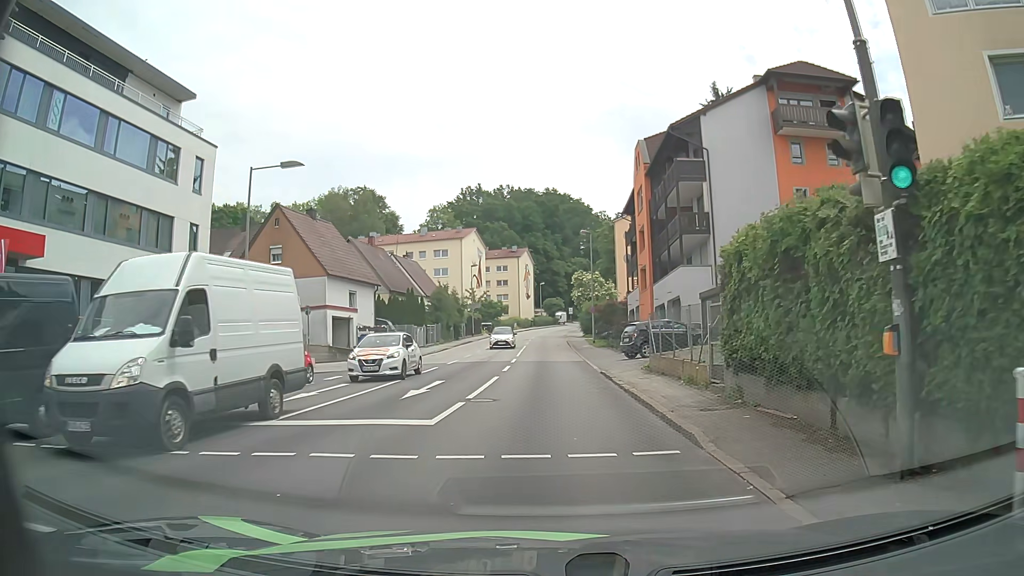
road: tertiary_link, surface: asphalt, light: Day
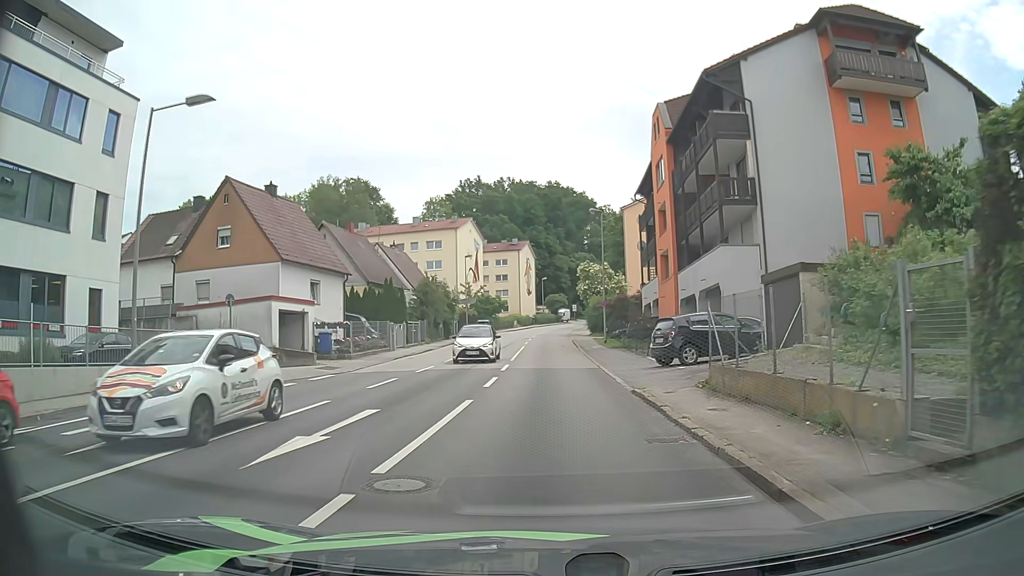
(0.0, +8.0) m; +2°
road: tertiary
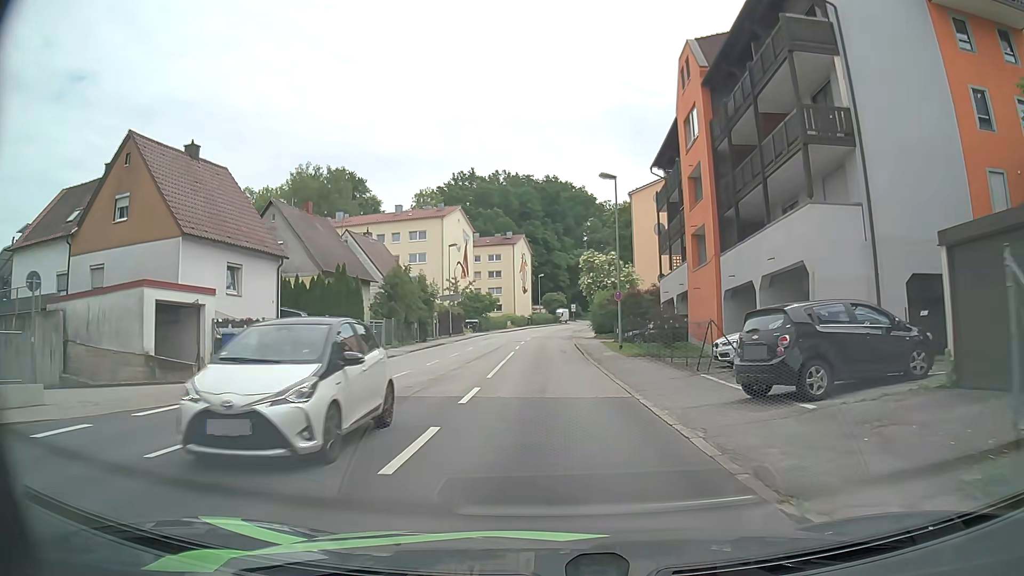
(-0.2, +9.9) m; 0°
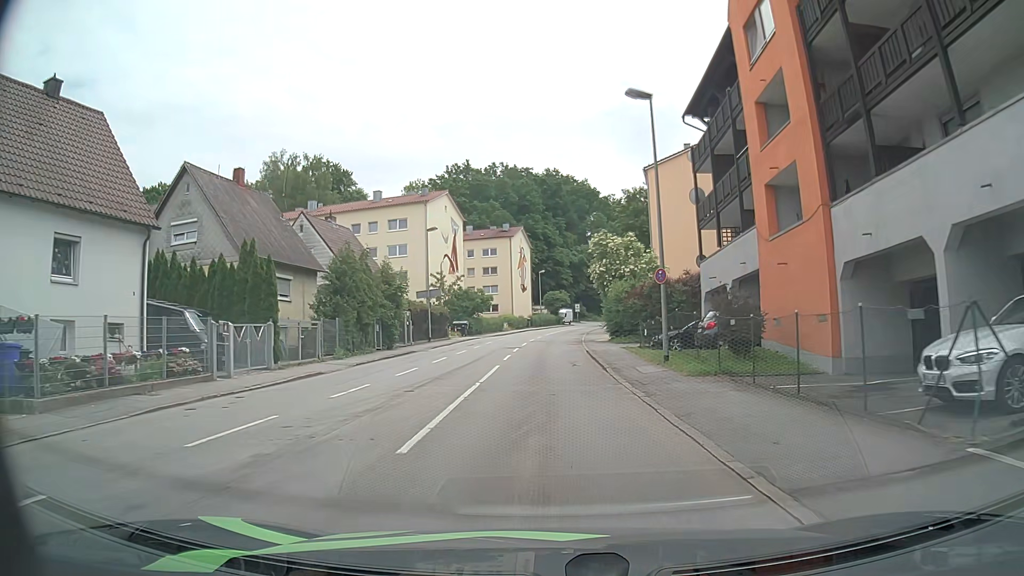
(-0.2, +11.3) m; -1°
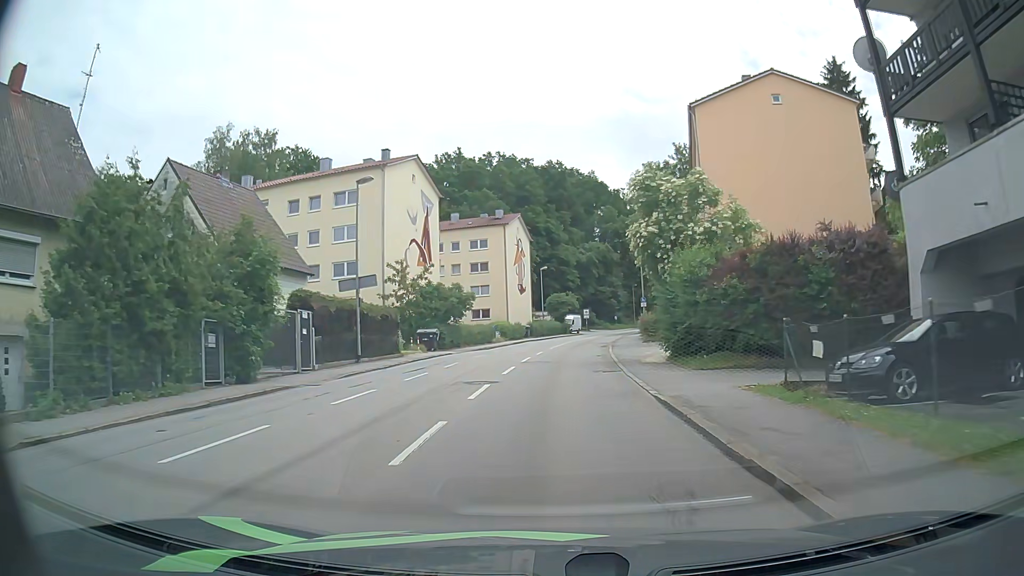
(-0.3, +19.1) m; -1°
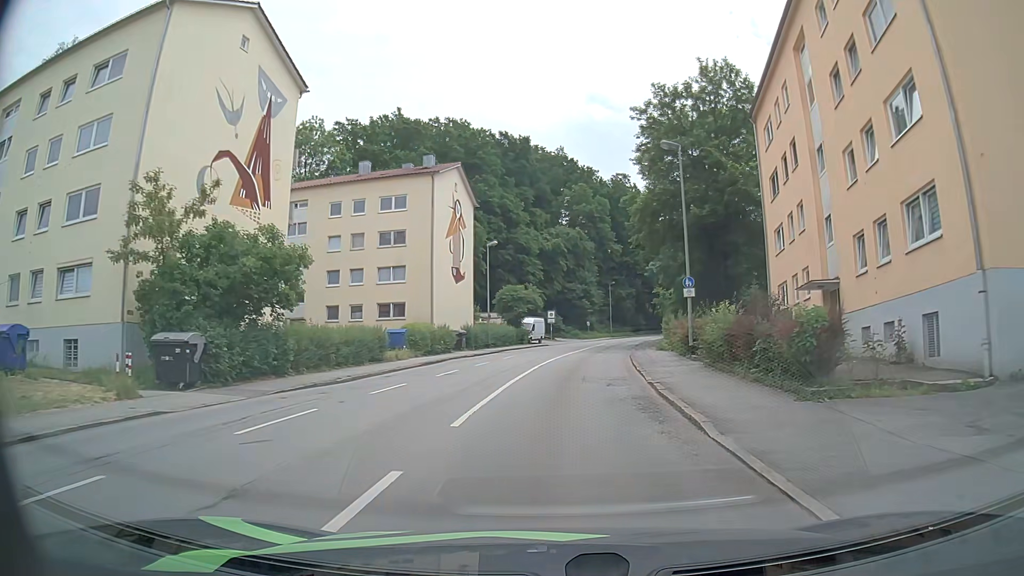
(+0.7, +27.8) m; +4°
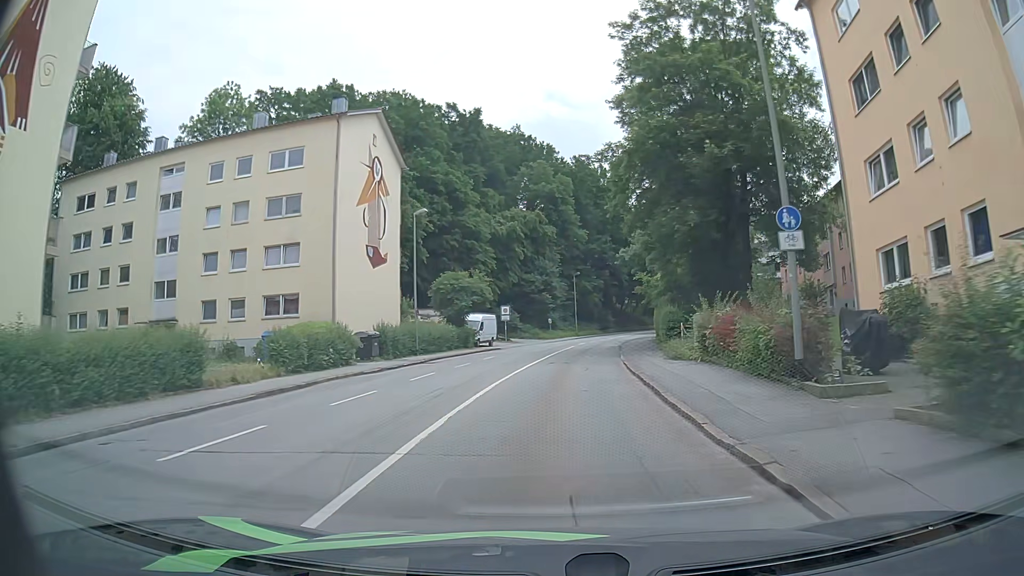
(+0.4, +14.2) m; +4°
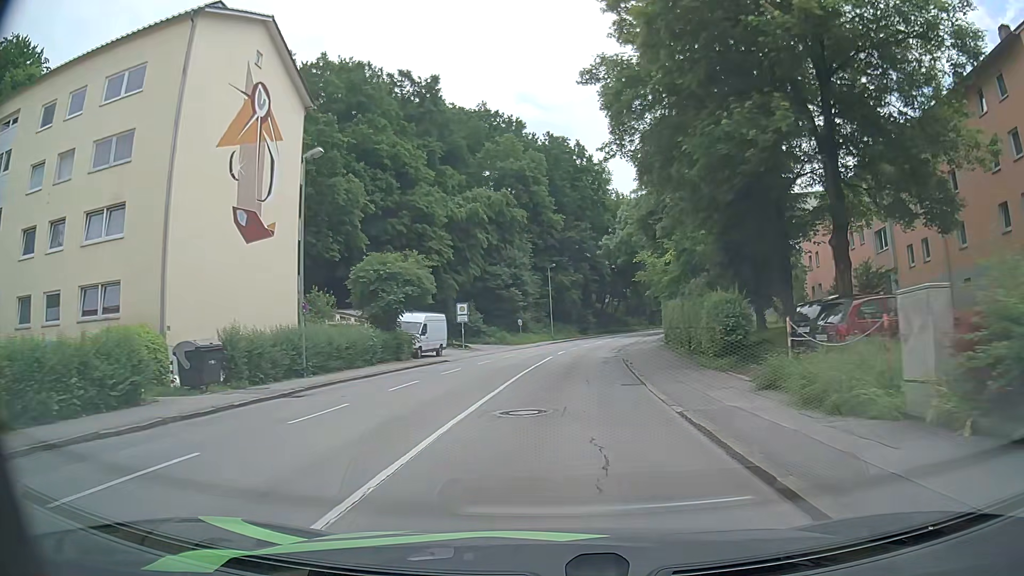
(+0.3, +14.2) m; +2°
